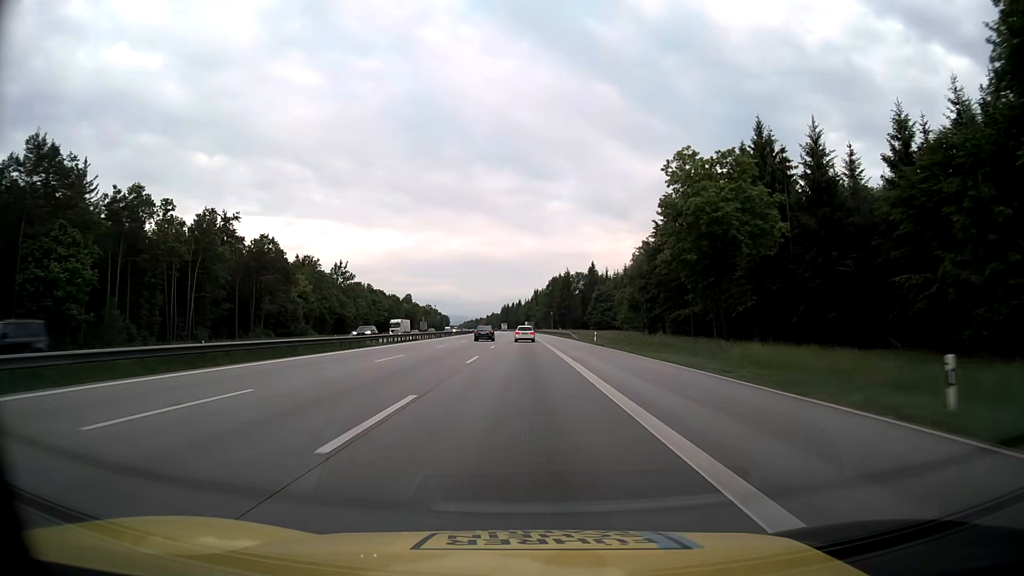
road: motorway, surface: asphalt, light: Day
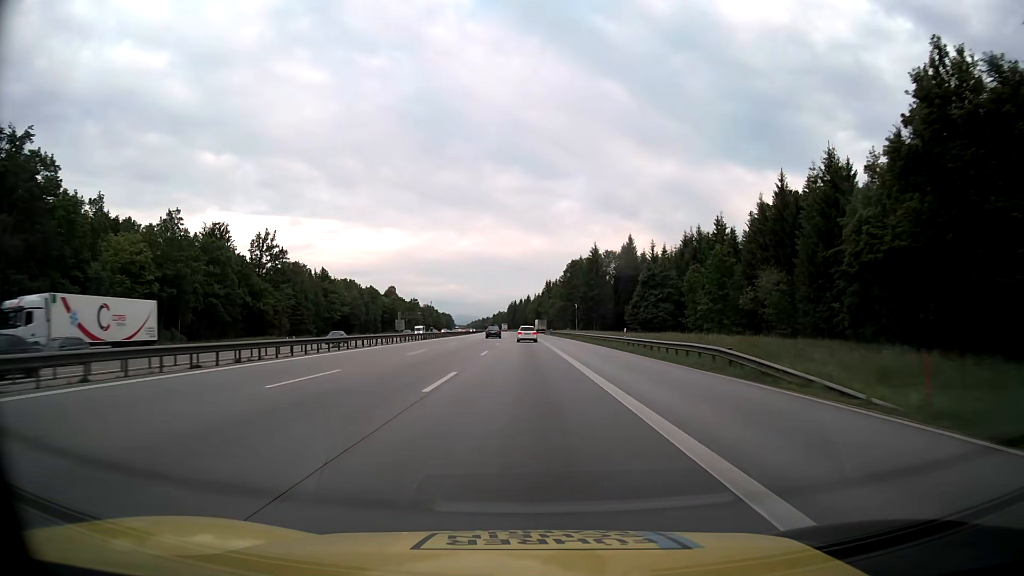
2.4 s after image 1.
(-0.4, +65.5) m; -1°
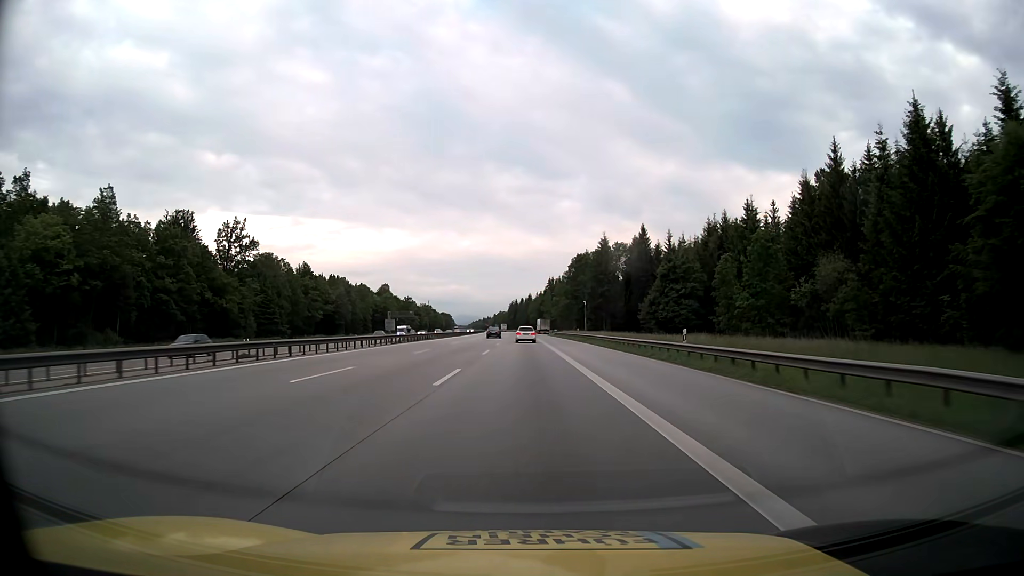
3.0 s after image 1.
(0.0, +16.4) m; 0°
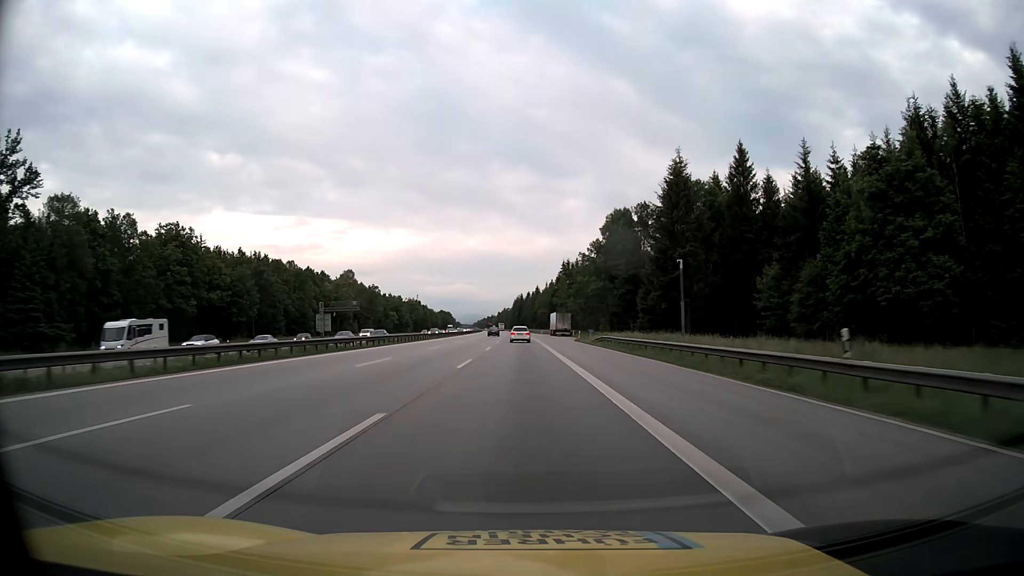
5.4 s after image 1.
(-0.2, +65.5) m; 0°
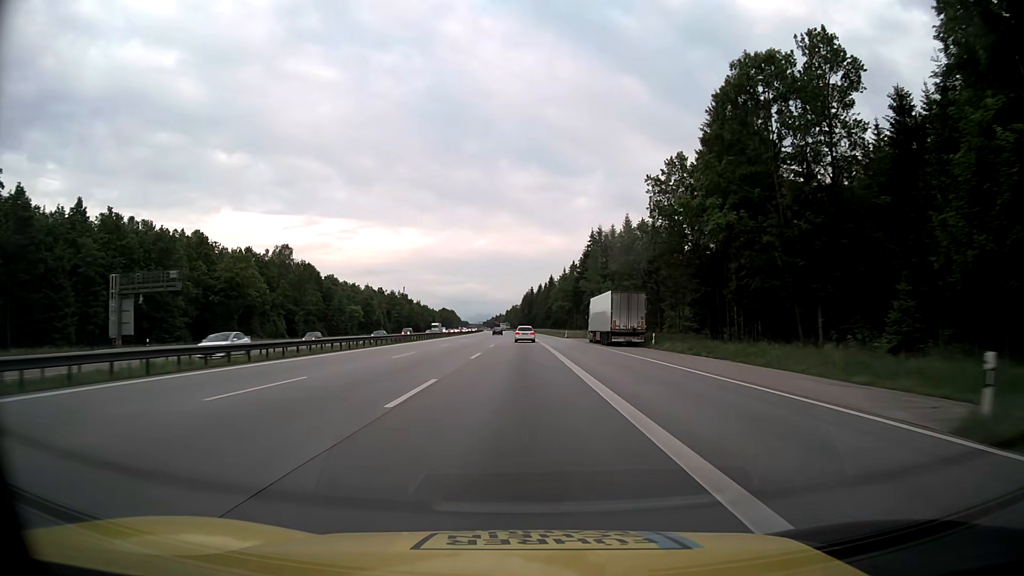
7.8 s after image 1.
(-0.5, +65.5) m; -1°
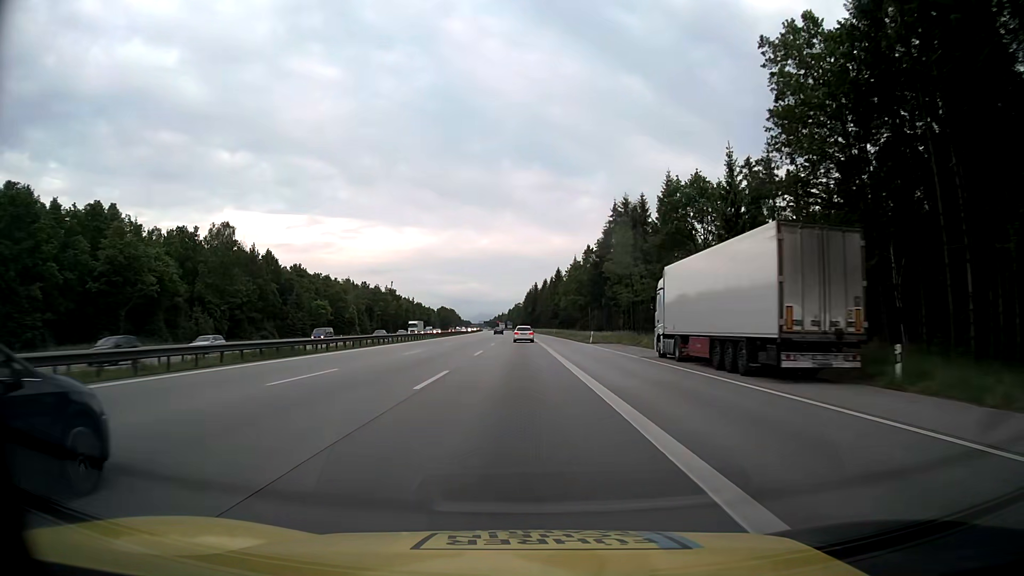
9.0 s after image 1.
(-0.1, +32.8) m; 0°
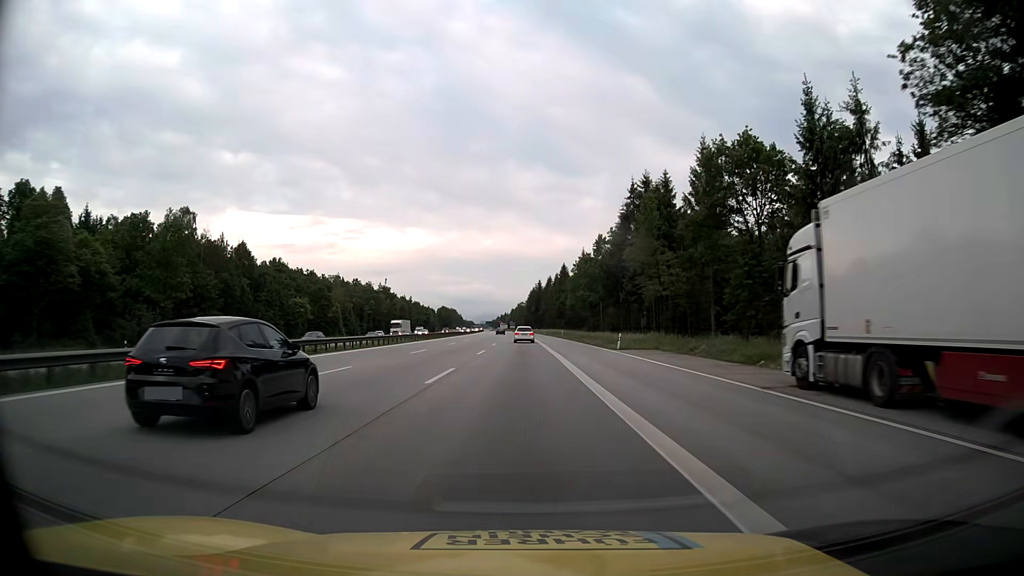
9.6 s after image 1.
(0.0, +16.4) m; 0°
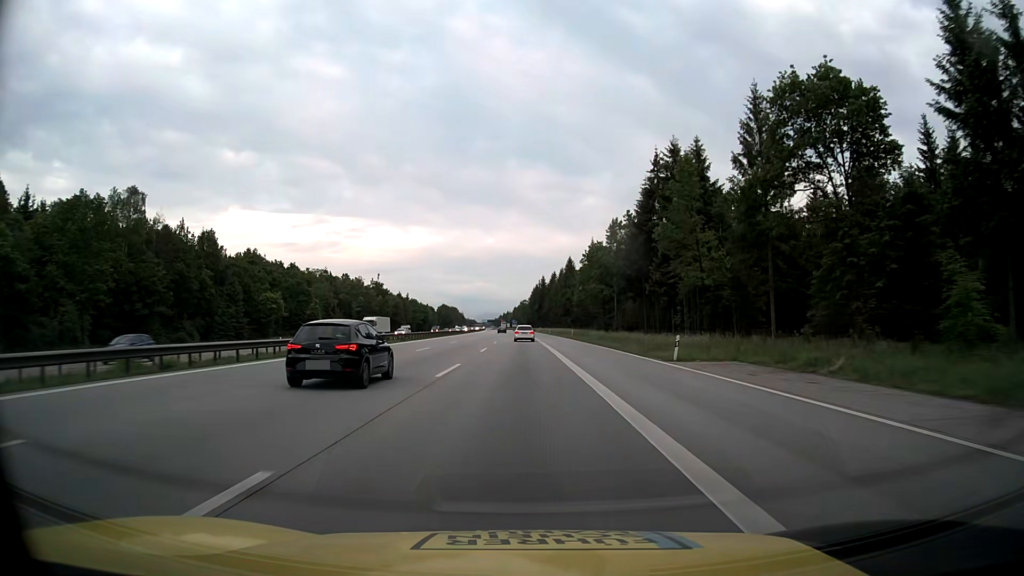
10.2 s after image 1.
(0.0, +16.4) m; 0°
(0, +10) (0, +20) (0, +30) (0, +40) (0, +50) (-1, +60) (-1, +70) (-1, +80) (-1, +90) (-1, +100) m
